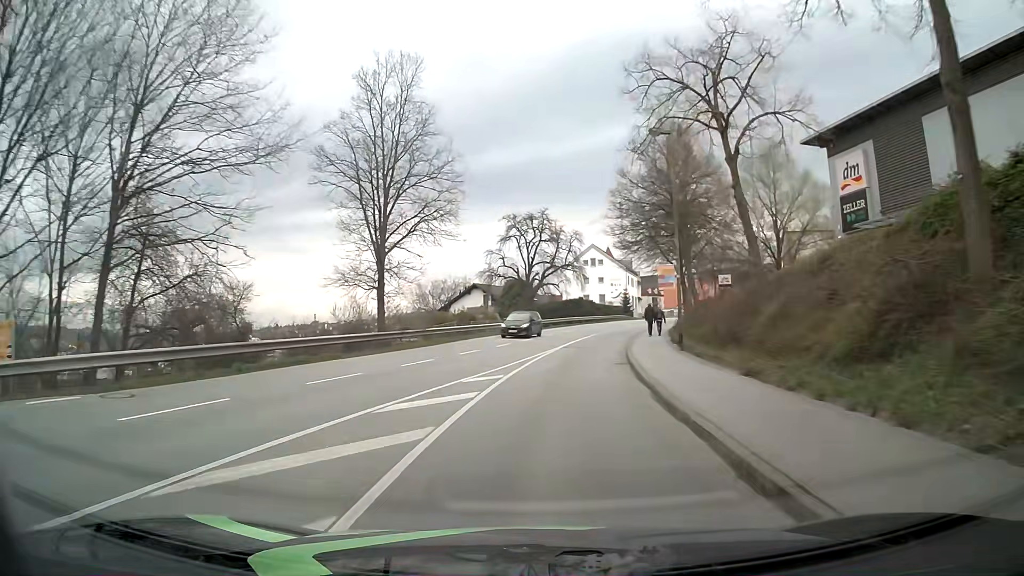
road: tertiary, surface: asphalt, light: Day
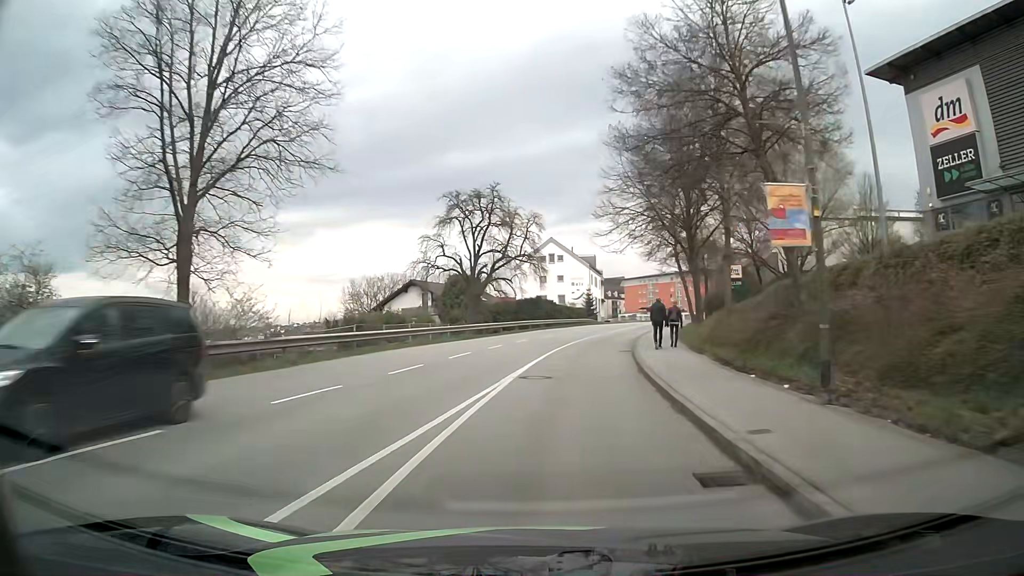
(+0.5, +15.0) m; +4°
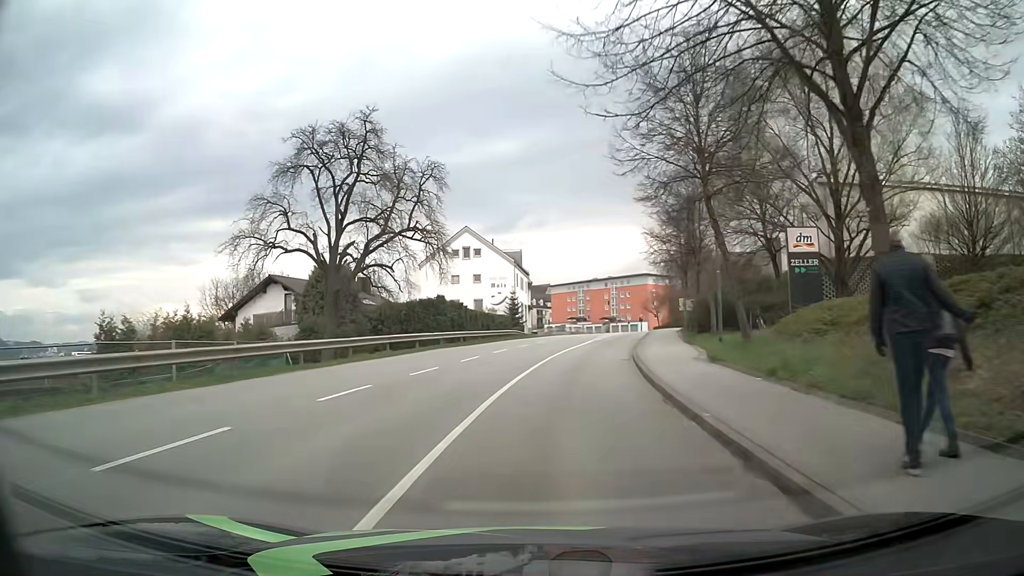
(+1.4, +22.5) m; +7°
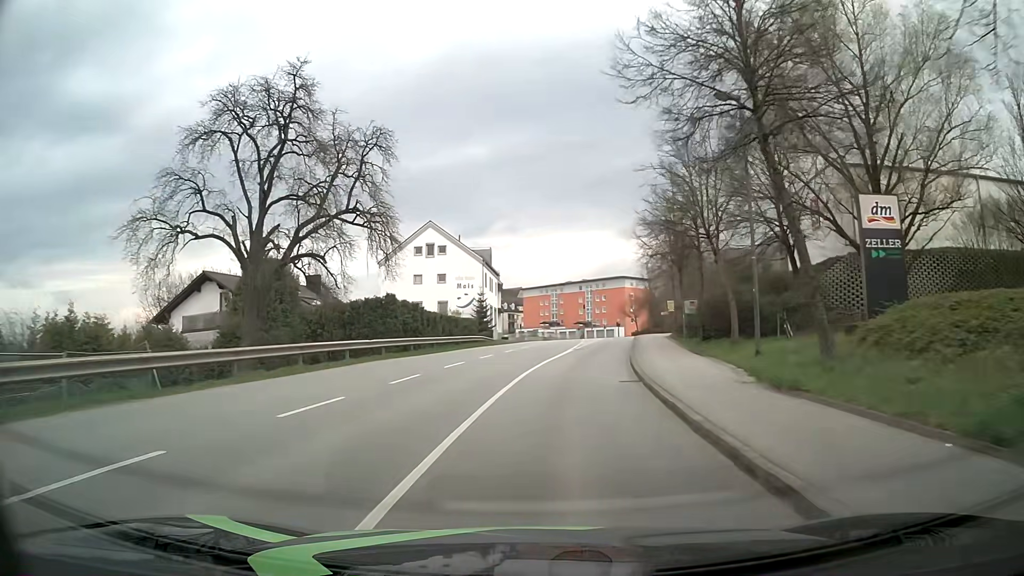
(+0.1, +7.5) m; +2°
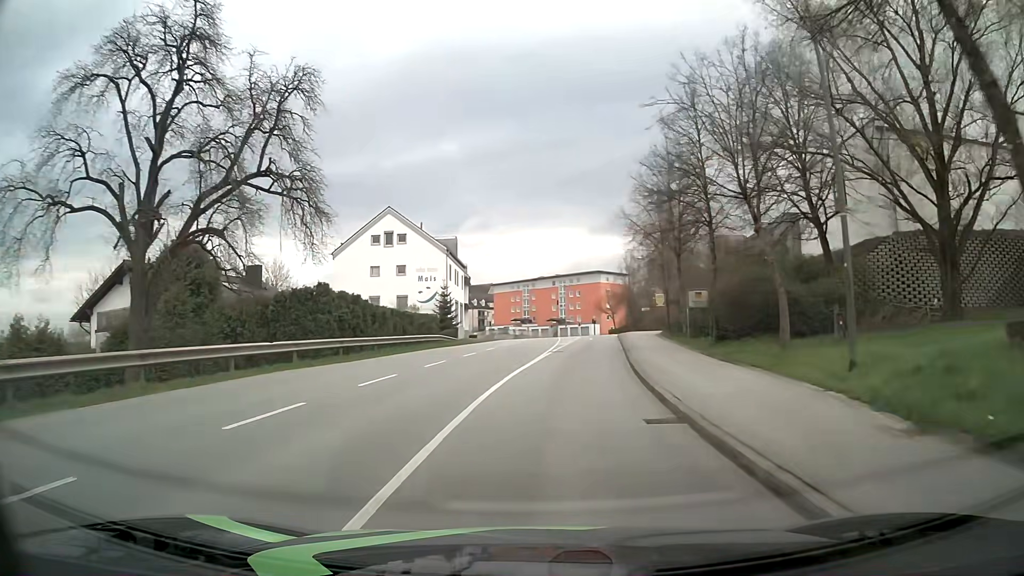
(+0.2, +7.5) m; +3°
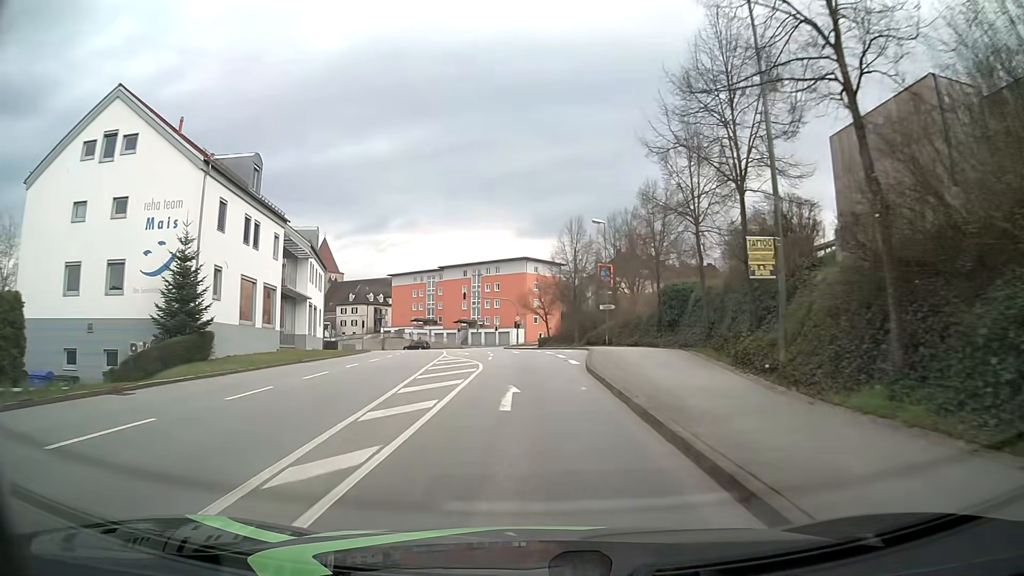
(+3.0, +37.5) m; +7°
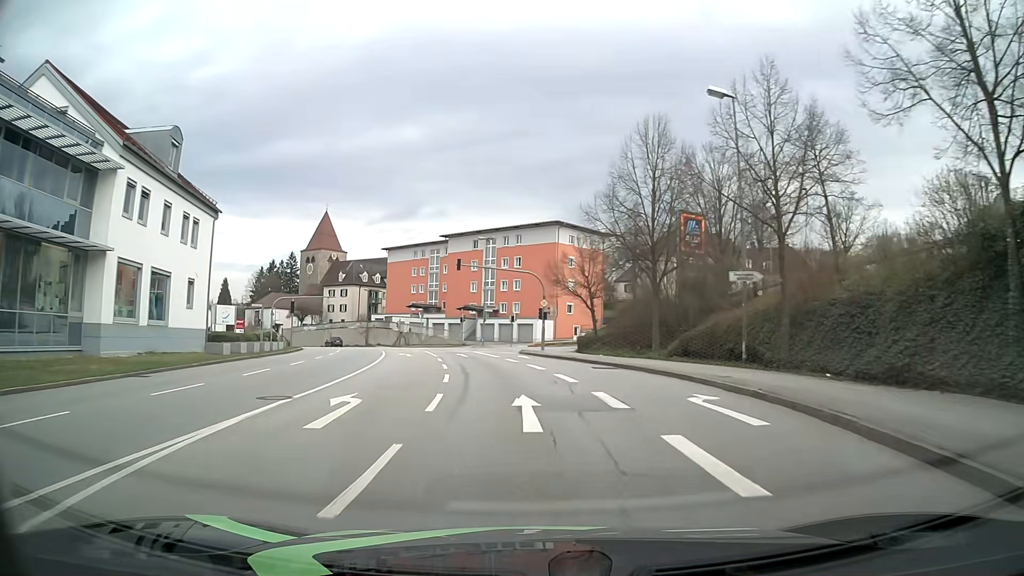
(-0.5, +30.4) m; -2°
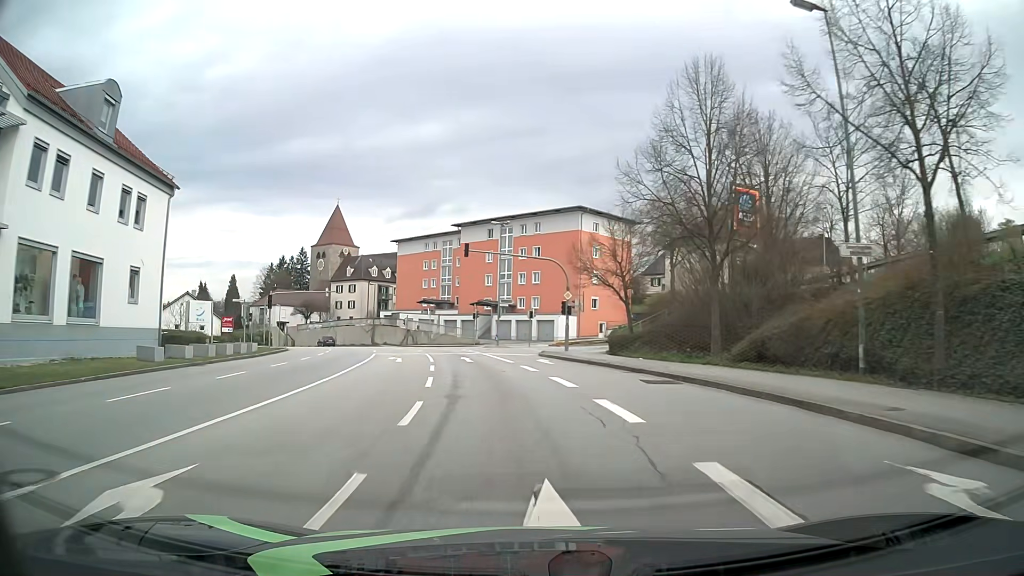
(-0.1, +7.7) m; -1°
(0, +10) (-1, +20) (-3, +30) (-5, +40) (-7, +49) (-11, +59) (-15, +68) (-19, +77) (-24, +85) (-30, +93) m
